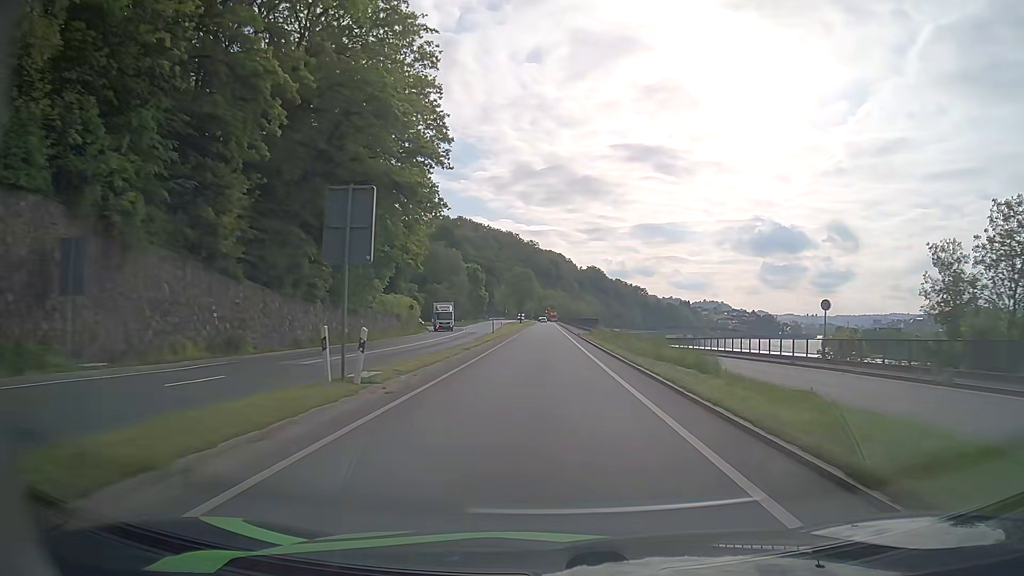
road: primary_link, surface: asphalt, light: Day
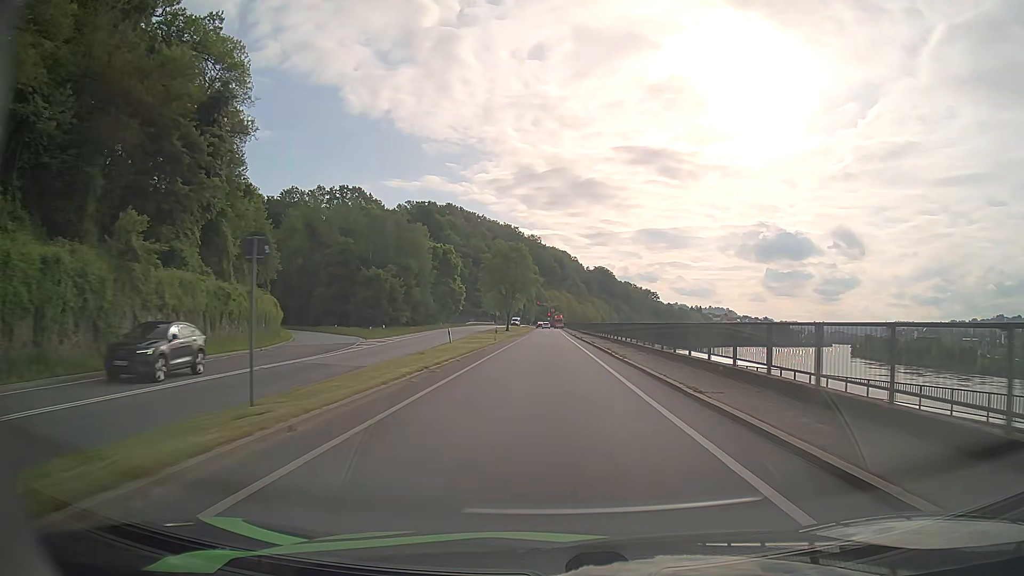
(-0.3, +56.4) m; 0°
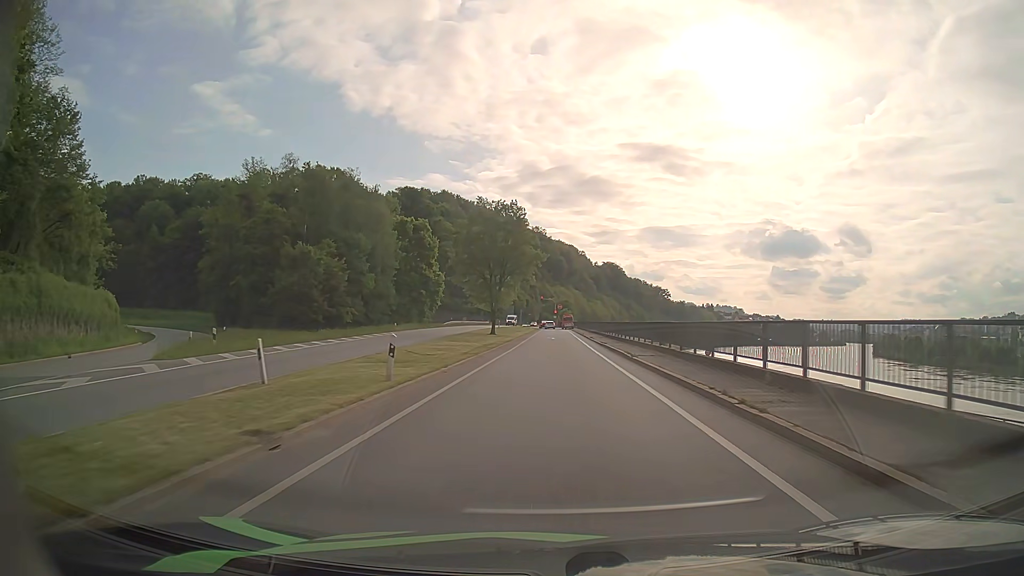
(0.0, +30.8) m; 0°
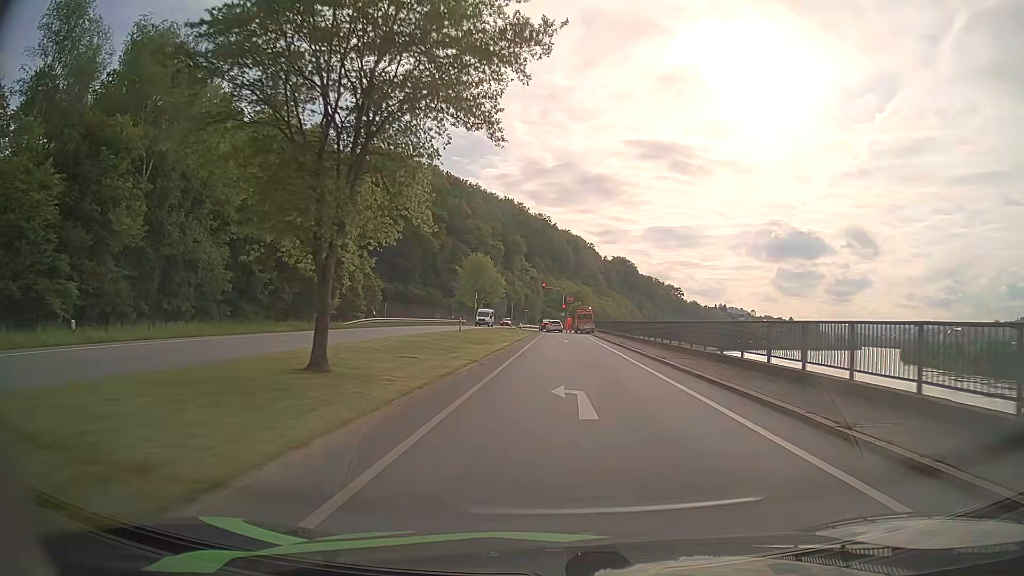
(-0.2, +45.7) m; 0°
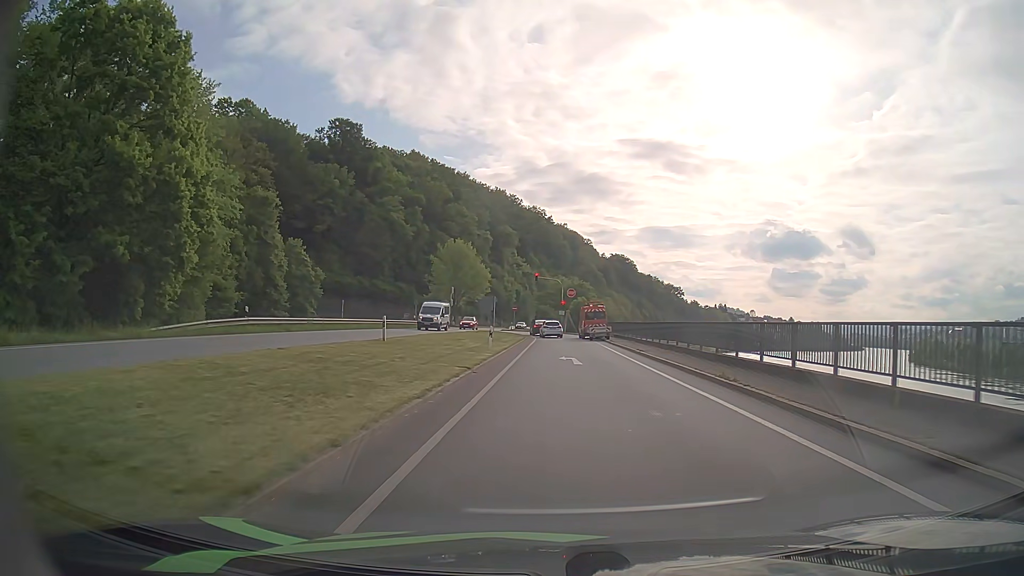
(0.0, +22.7) m; 0°
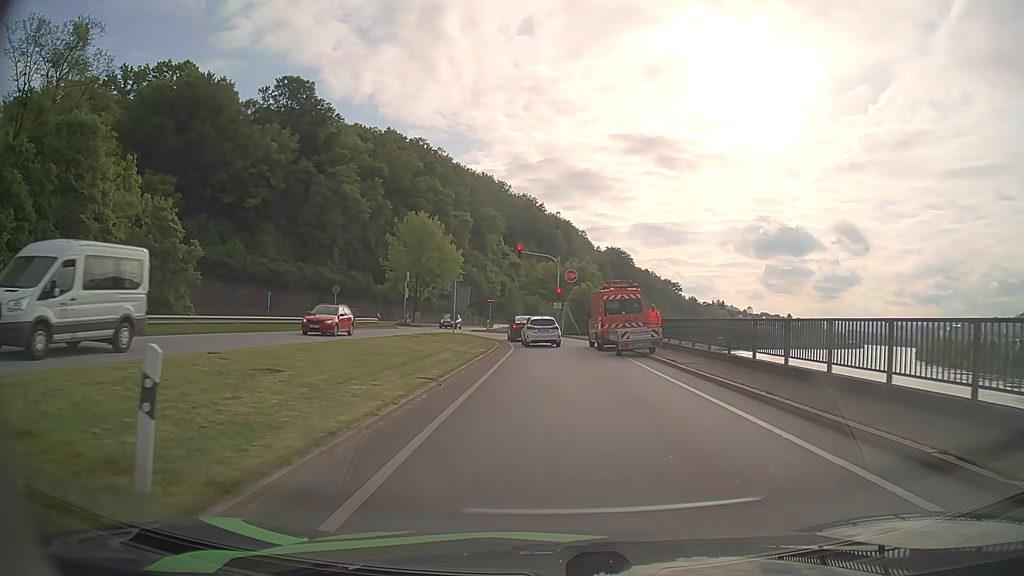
(+0.2, +23.8) m; 0°
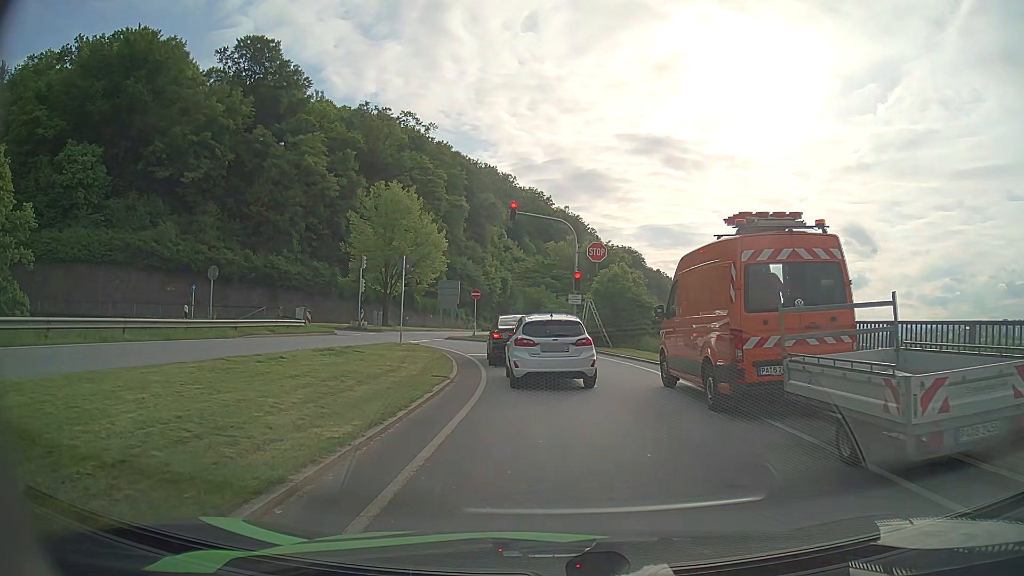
(-0.2, +18.3) m; 0°
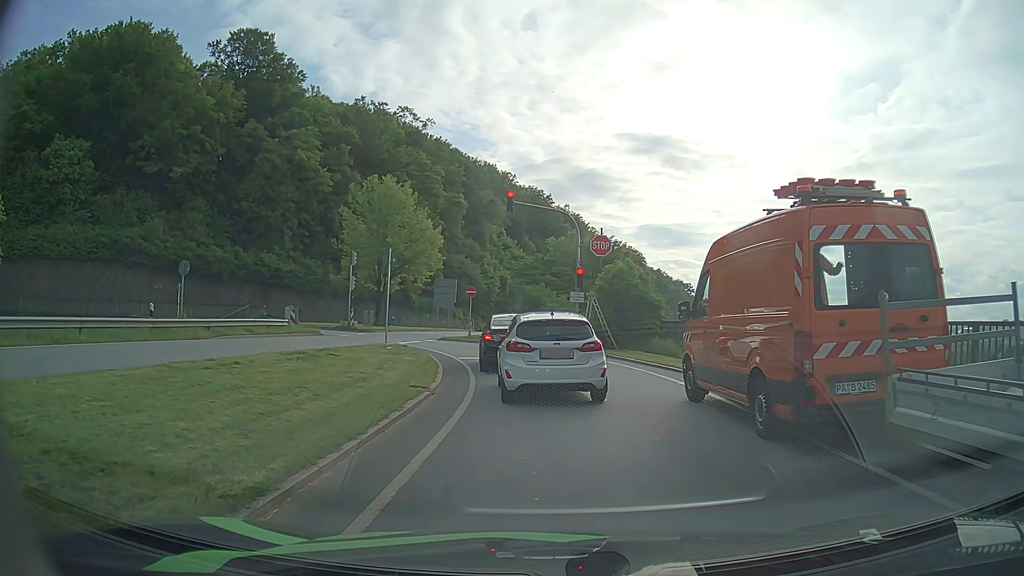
(0.0, +2.4) m; 0°
